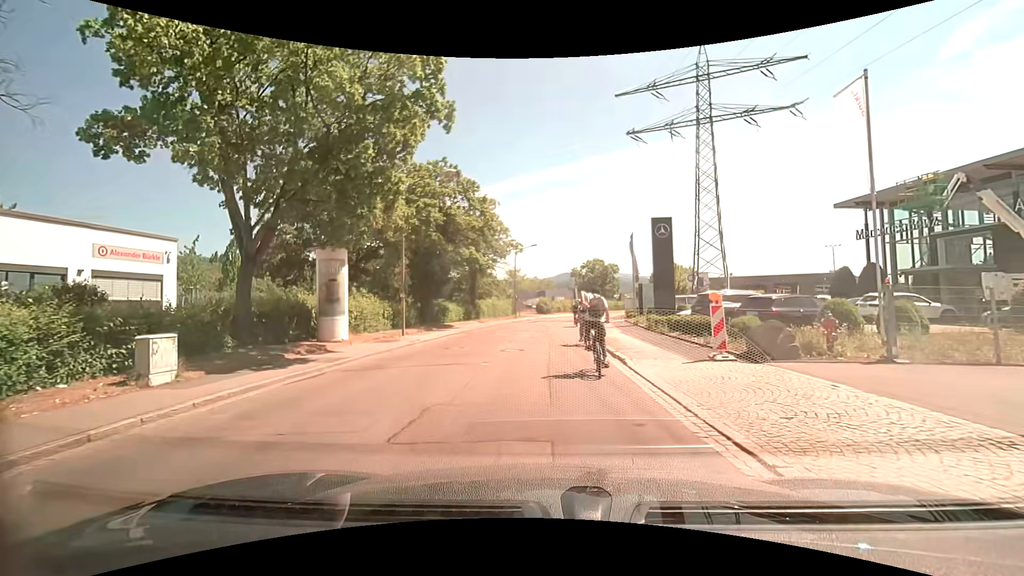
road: unclassified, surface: asphalt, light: Day
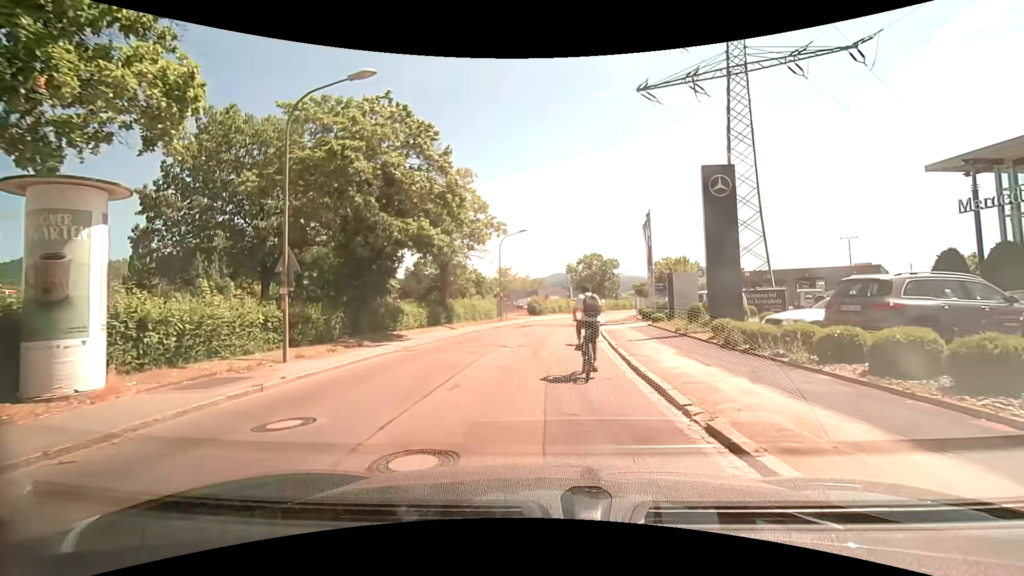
(-0.1, +11.0) m; 0°
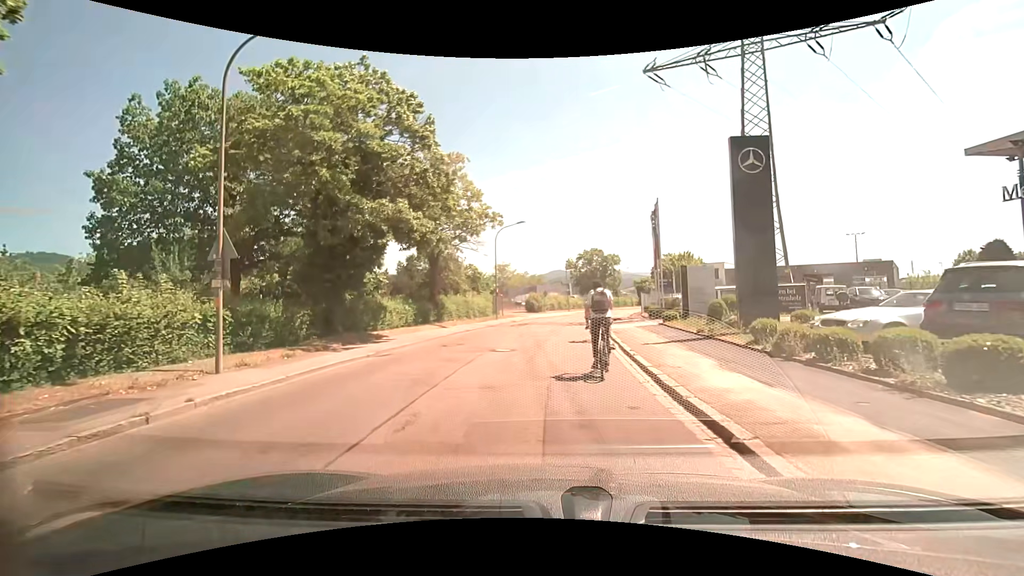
(0.0, +2.9) m; 0°
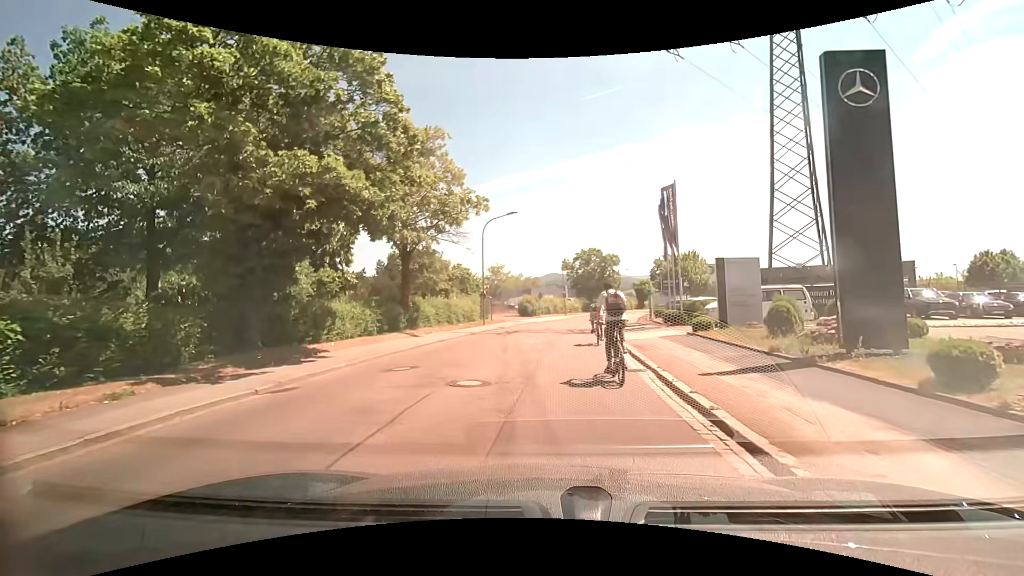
(0.0, +5.7) m; +1°
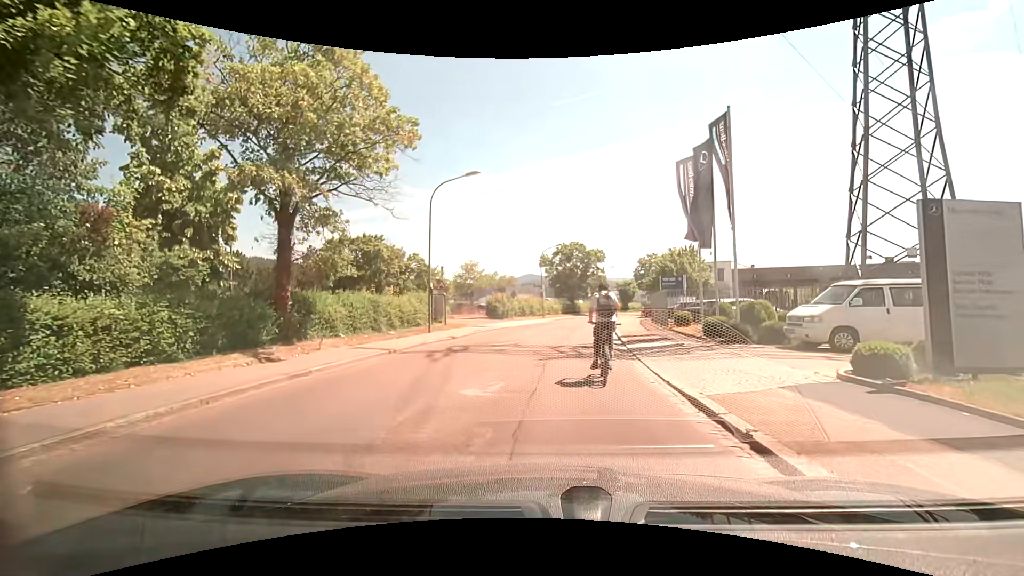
(+0.1, +11.1) m; +1°
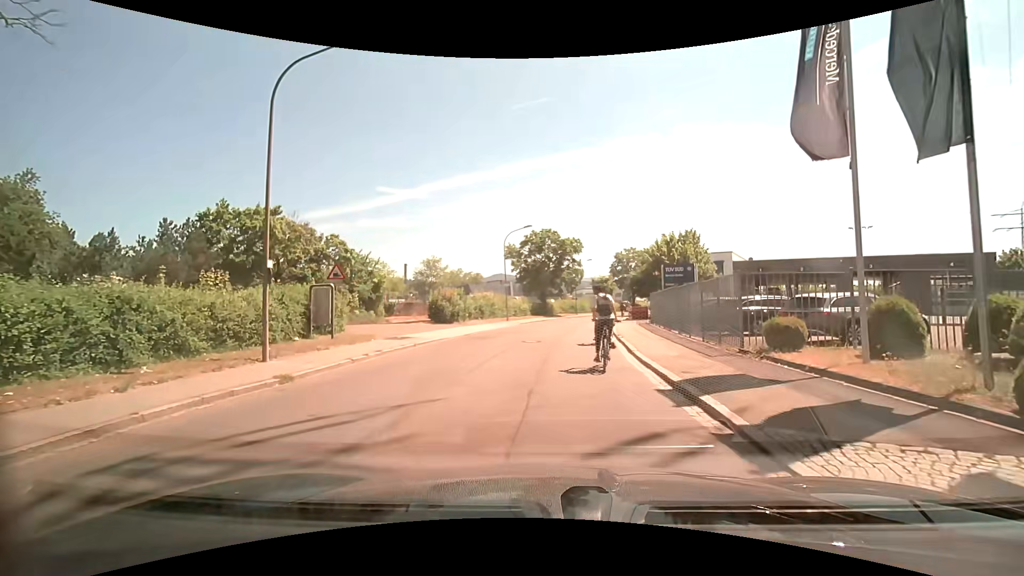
(+0.8, +13.0) m; +4°
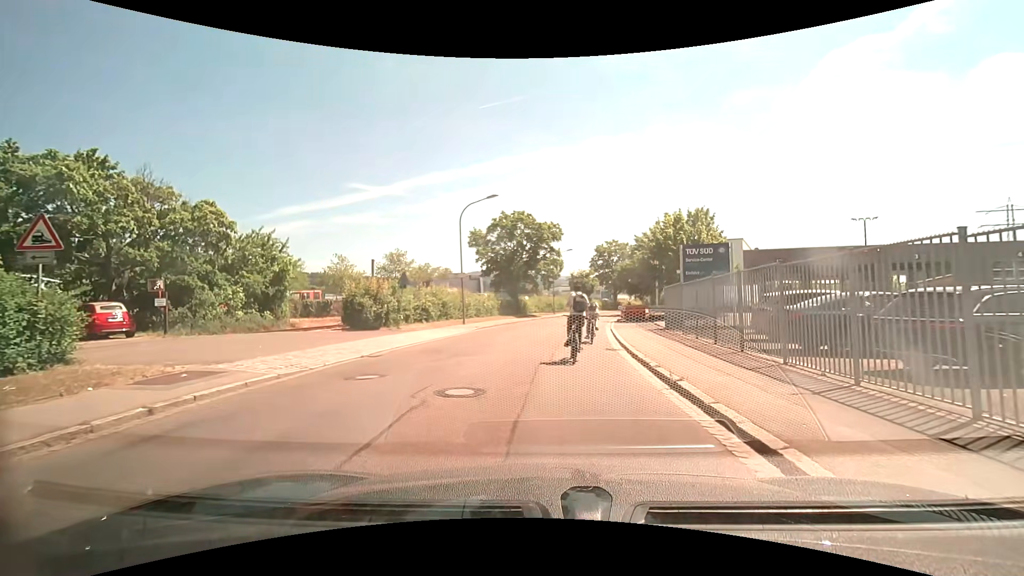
(+0.5, +11.5) m; +3°
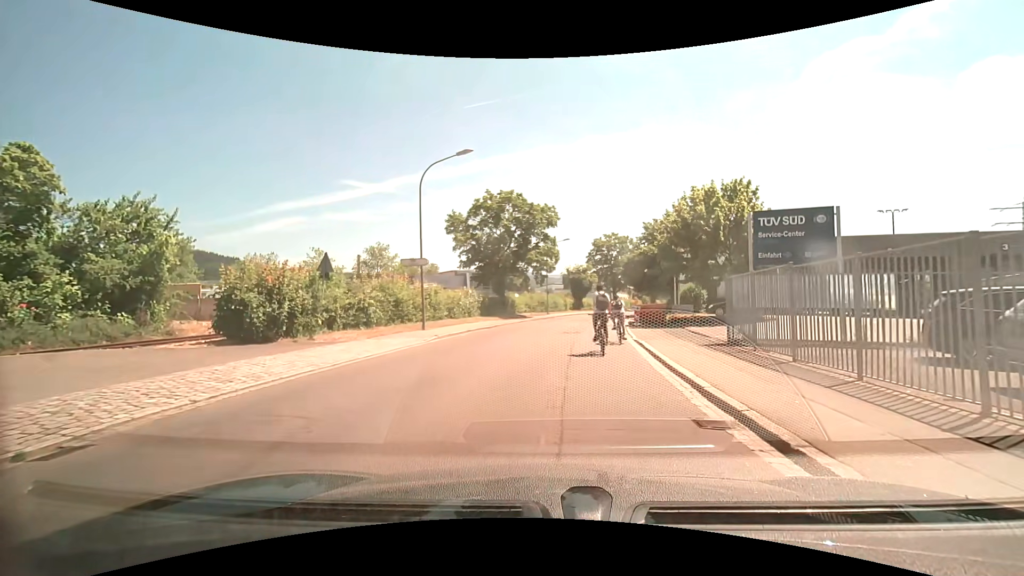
(+0.1, +9.2) m; +2°
